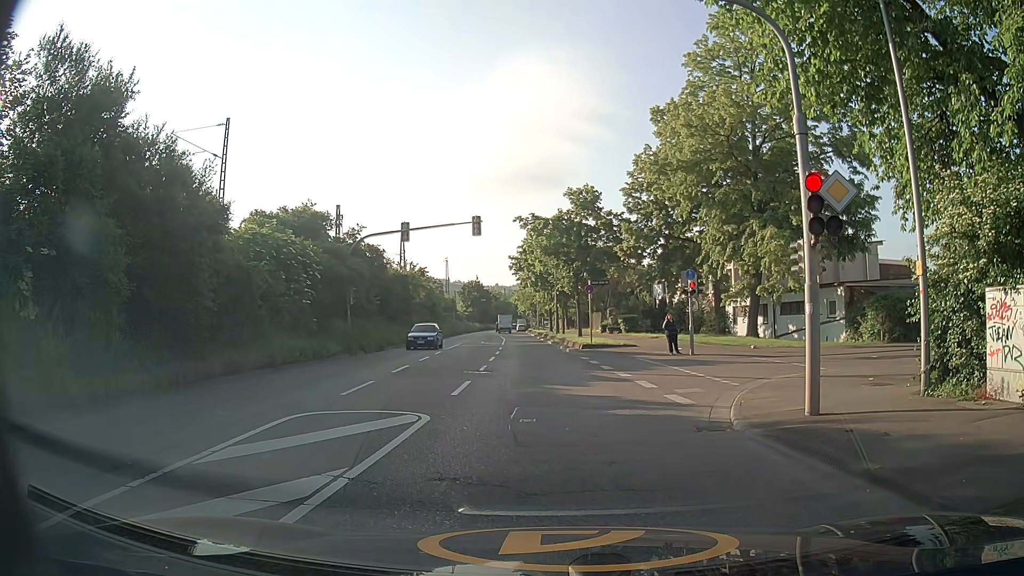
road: secondary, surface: asphalt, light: Day
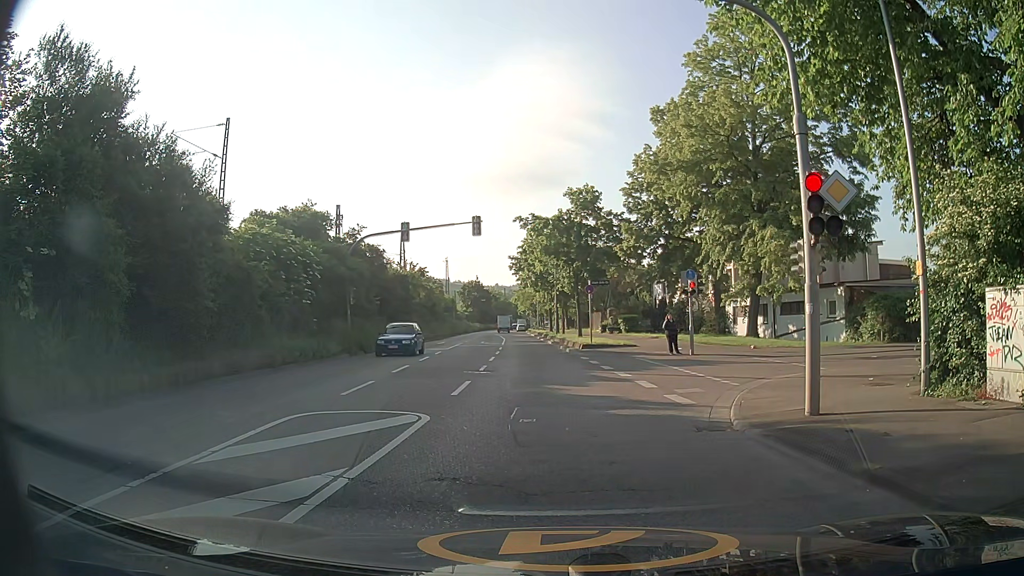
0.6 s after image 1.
(0.0, 0.0) m; 0°
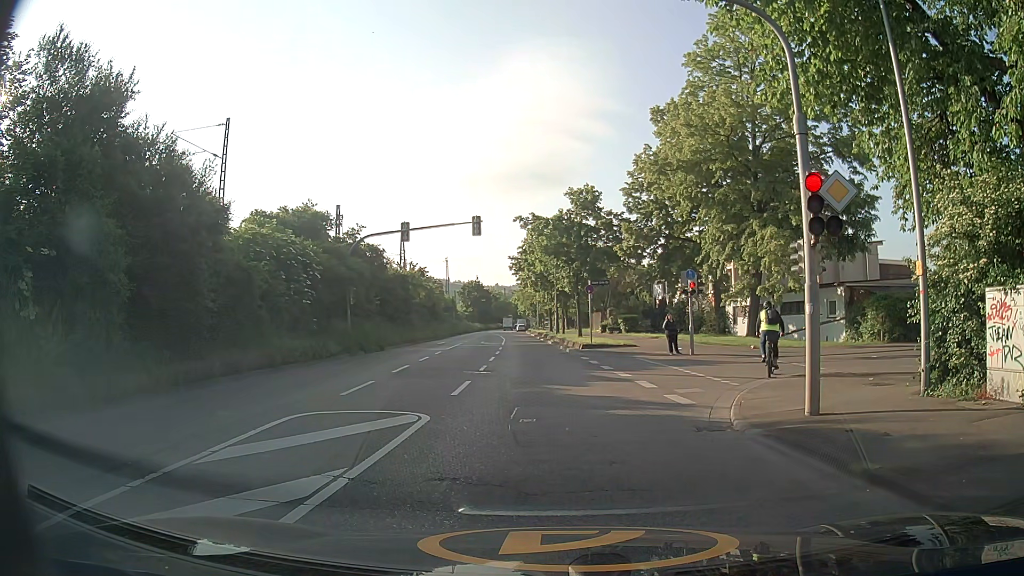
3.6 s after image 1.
(0.0, 0.0) m; 0°
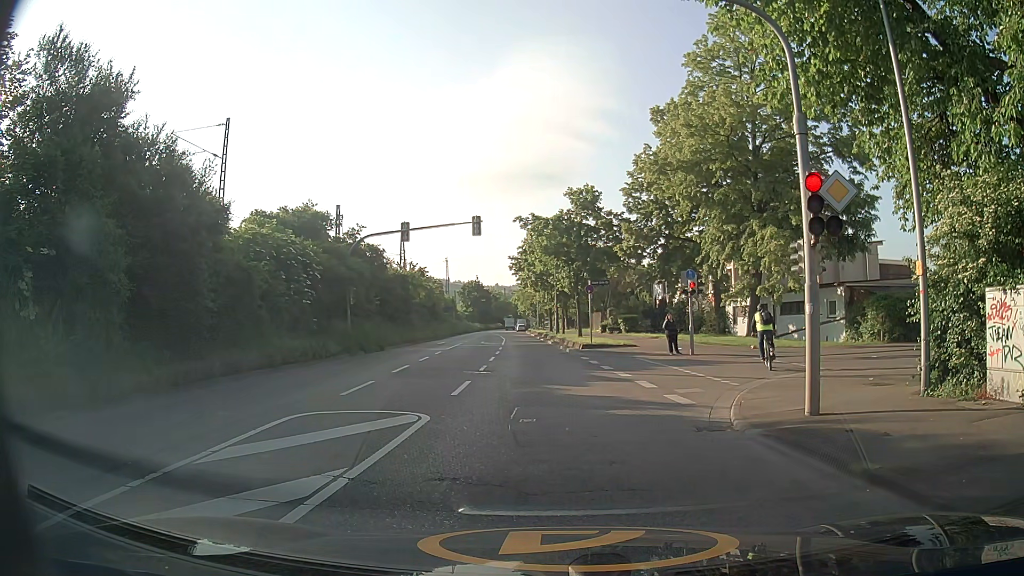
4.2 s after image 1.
(0.0, 0.0) m; 0°
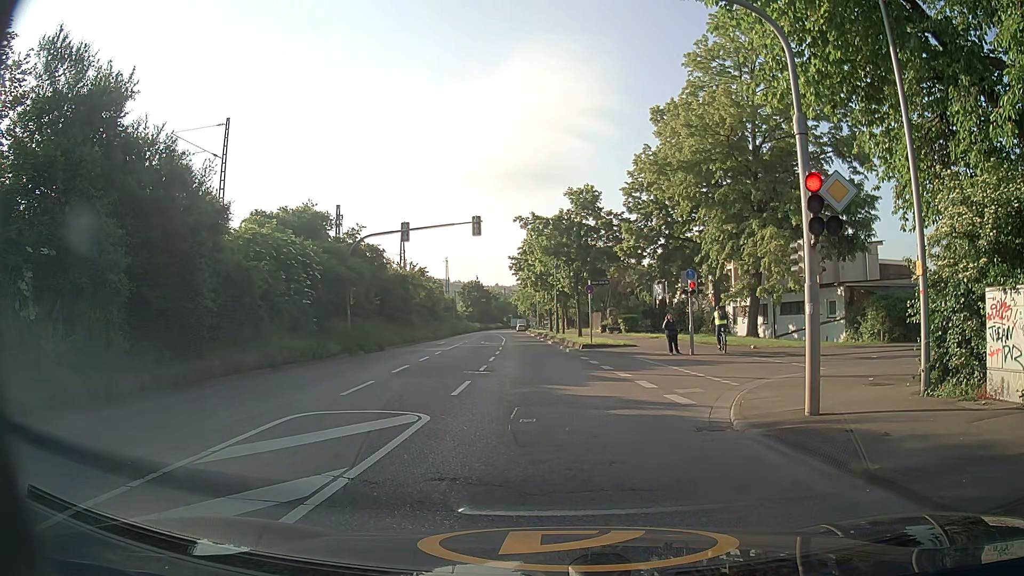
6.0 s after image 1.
(0.0, 0.0) m; 0°
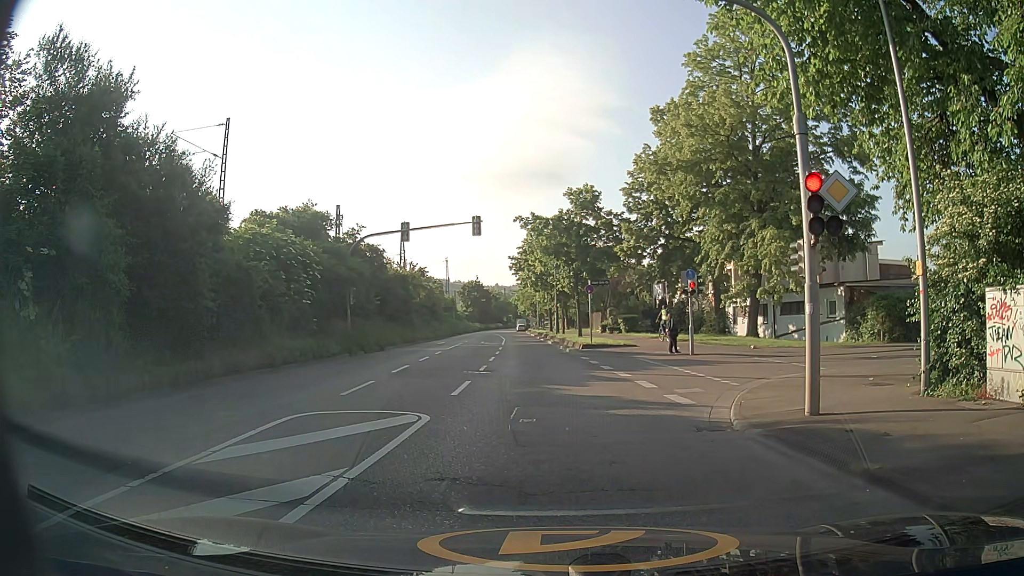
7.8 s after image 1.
(0.0, 0.0) m; 0°
(0, +10) (-1, +20) (-2, +30) (-2, +40) (-3, +50) (-4, +60) (-5, +70) (-5, +80) (-7, +90) (-8, +100) m
